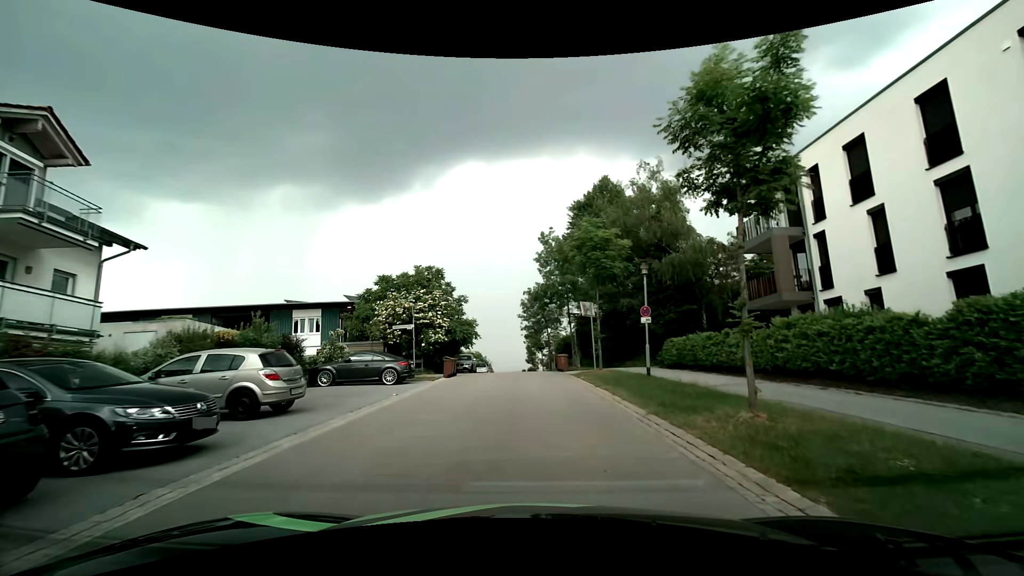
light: Day
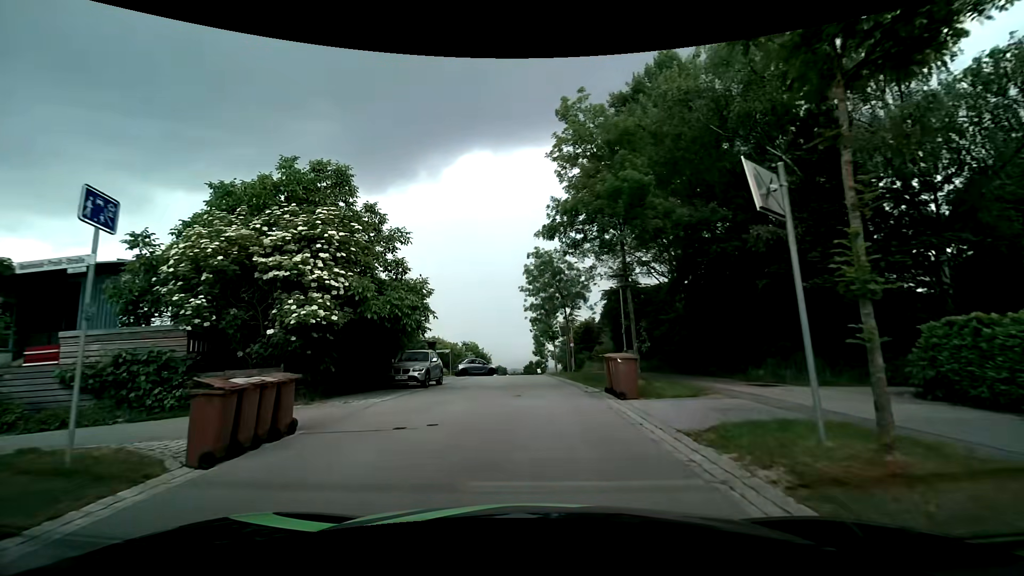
(+0.1, +18.7) m; 0°
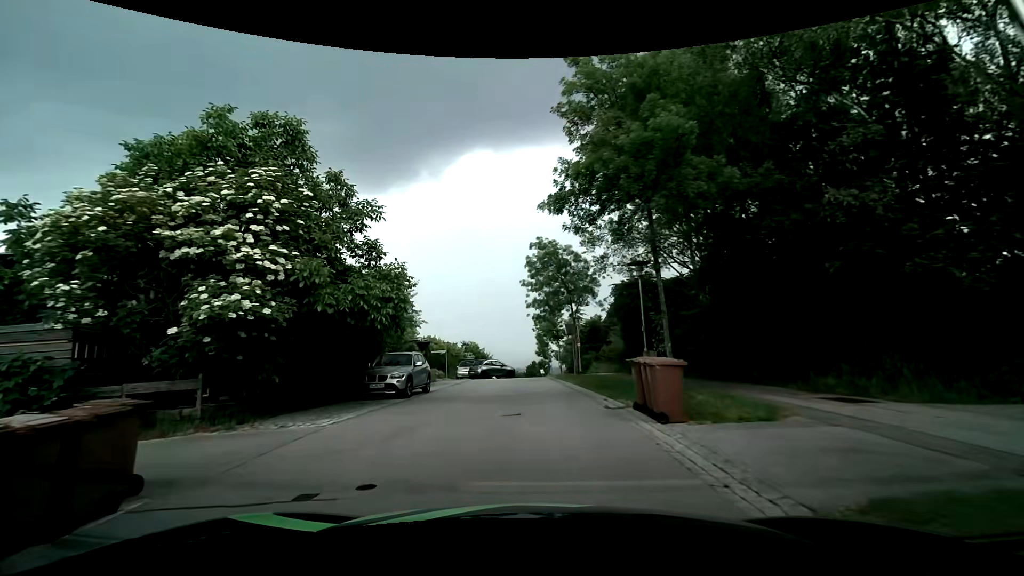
(0.0, +3.4) m; 0°
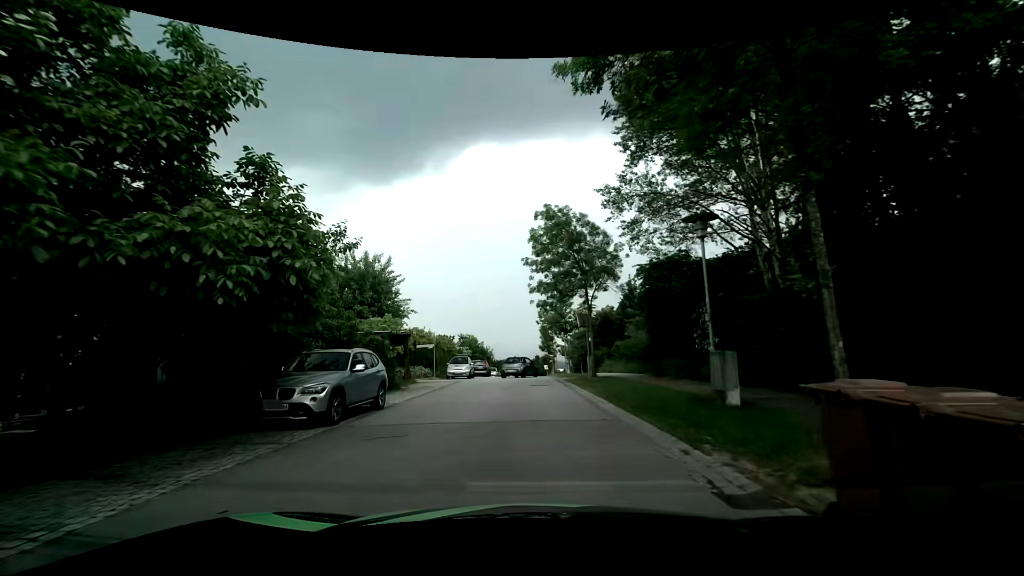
(-0.1, +6.5) m; 0°
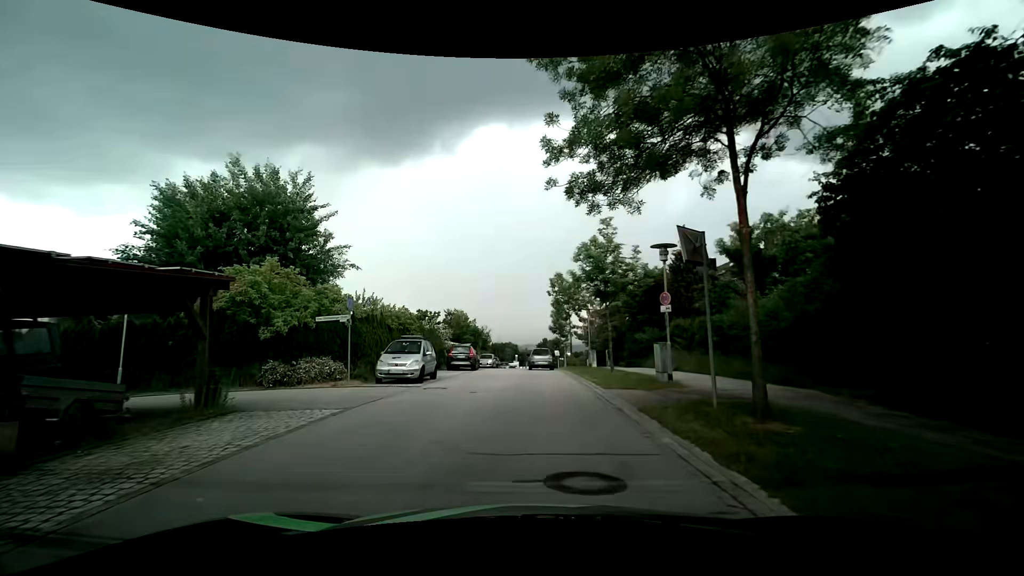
(-0.4, +17.5) m; -2°
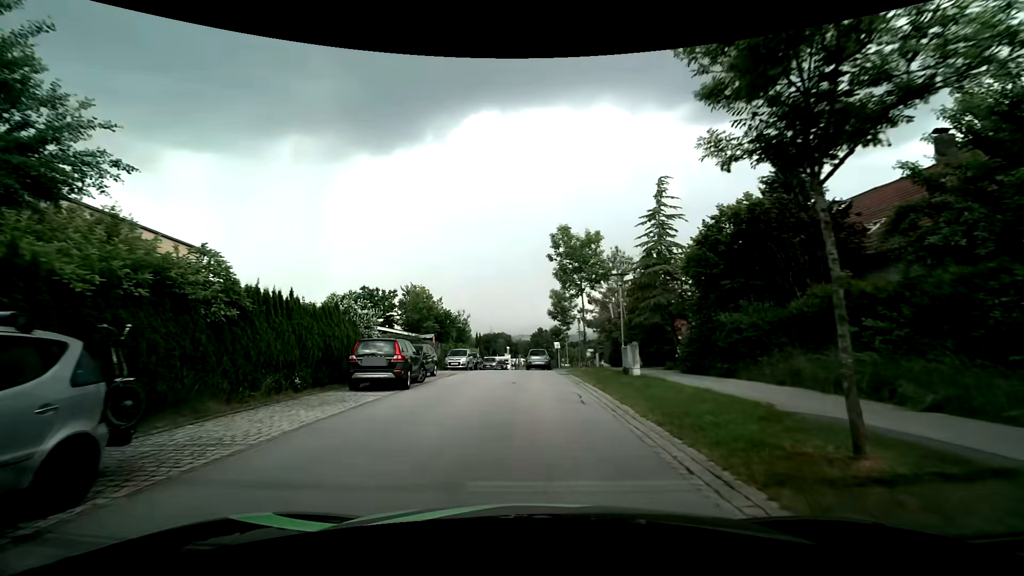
(+0.1, +16.2) m; 0°
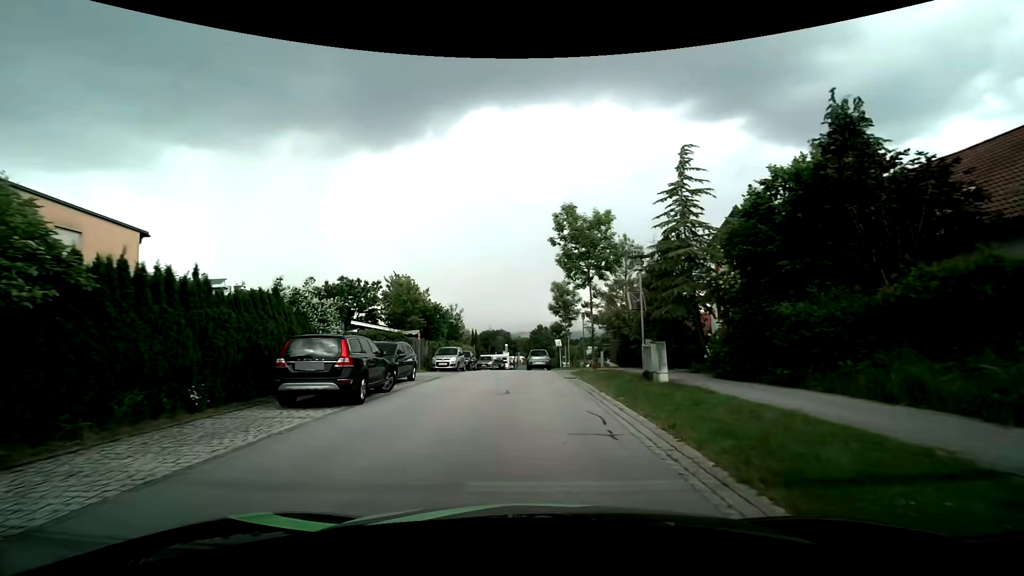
(0.0, +4.2) m; 0°
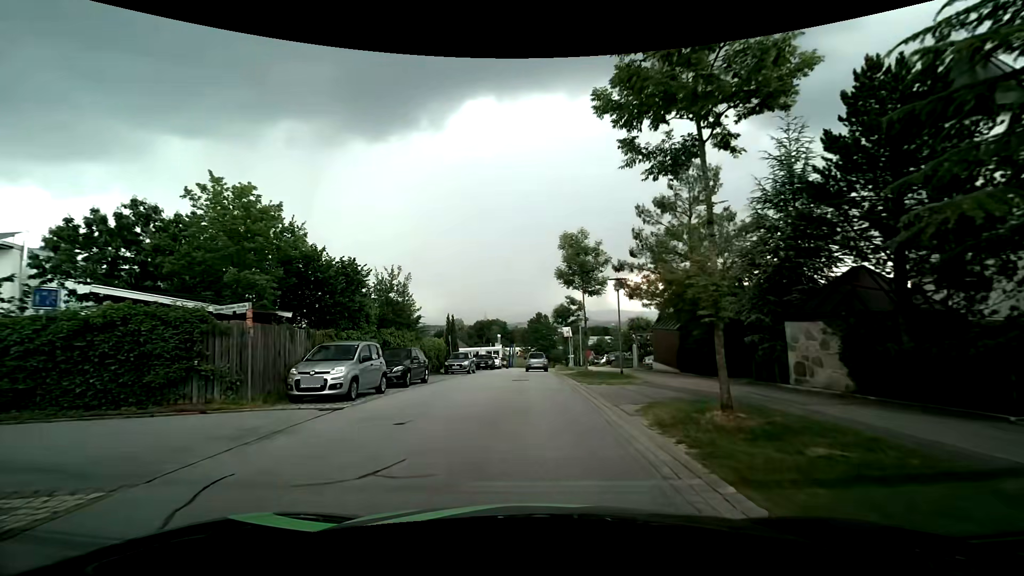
(+0.1, +17.3) m; +1°
(0, +10) (0, +20) (0, +30) (0, +40) (0, +50) (0, +60) (+1, +70) (+1, +80) (+2, +90) (+3, +100) m
